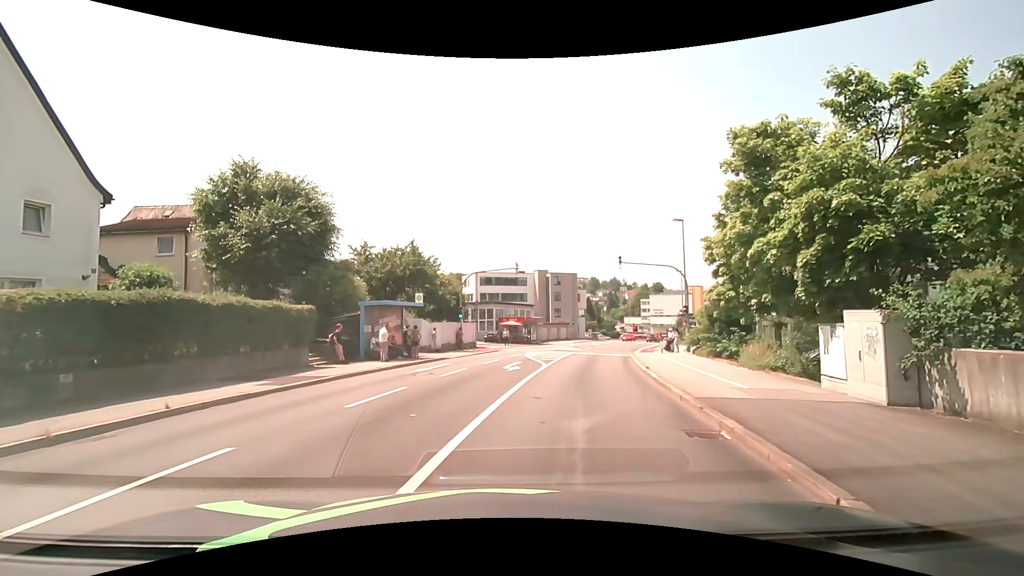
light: Day
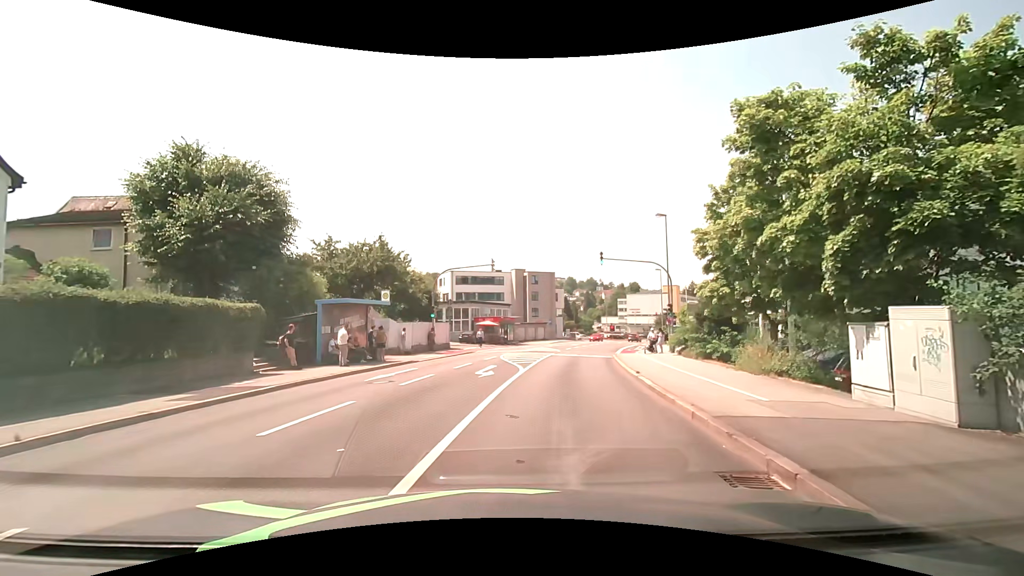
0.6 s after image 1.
(+0.1, +2.1) m; +4°
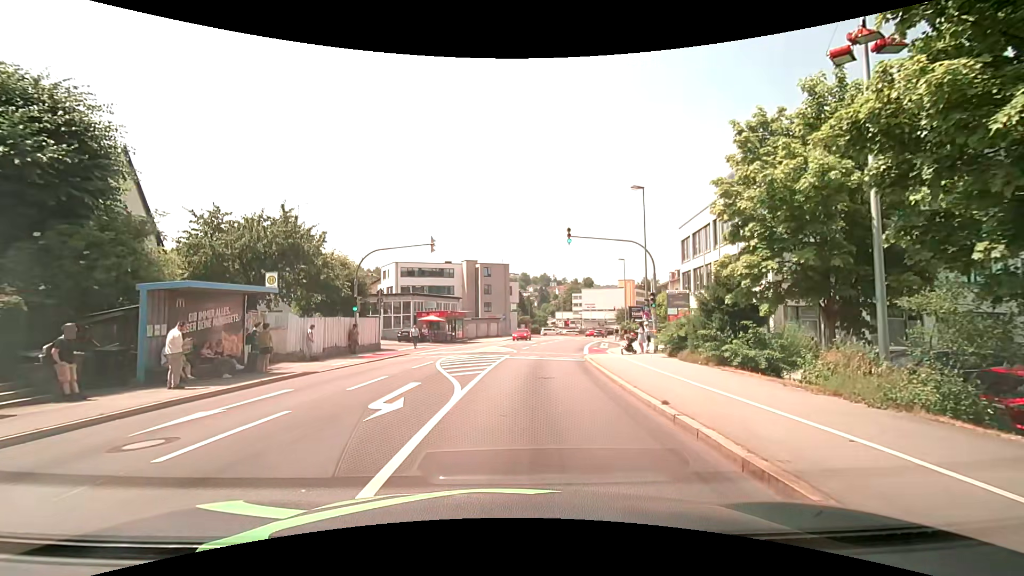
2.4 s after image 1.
(+0.3, +7.1) m; +5°
(0, +10) (+1, +20) (+2, +30) (+4, +40) (+6, +50) (+8, +59) (+10, +69) (+13, +79) (+17, +88) (+20, +97) m
